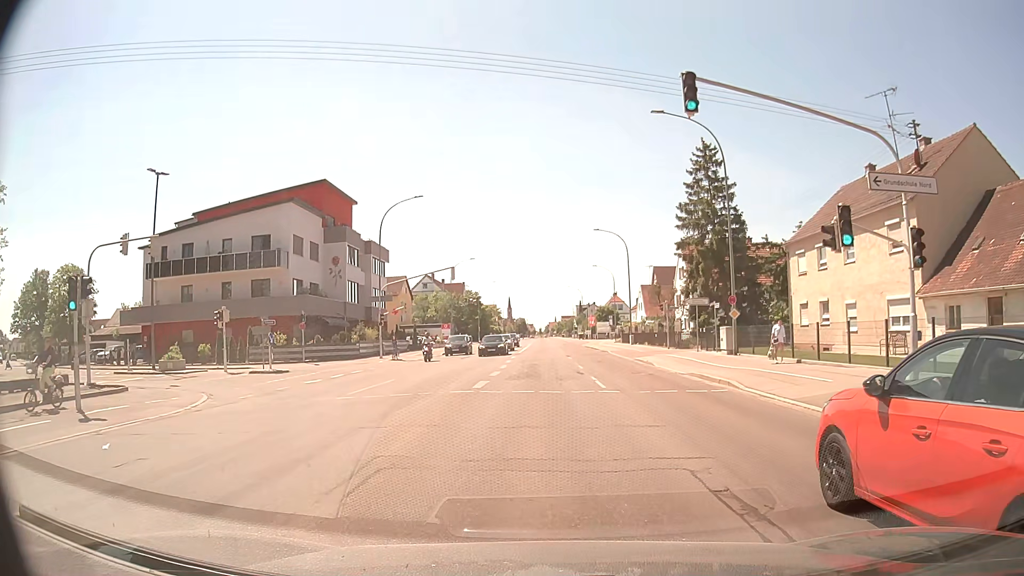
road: tertiary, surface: asphalt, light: Day
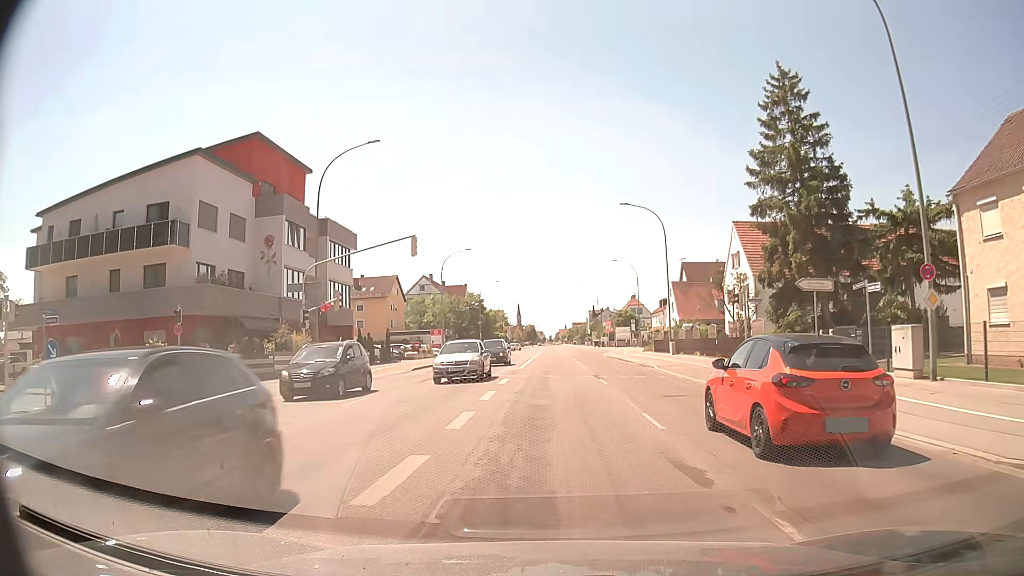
(-0.4, +17.5) m; -1°
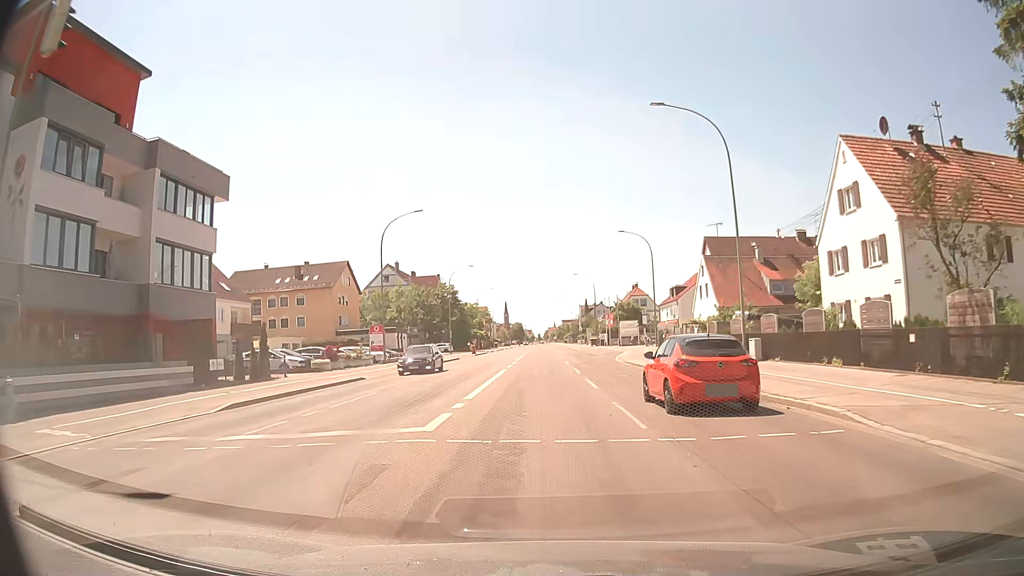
(+0.3, +23.4) m; +1°
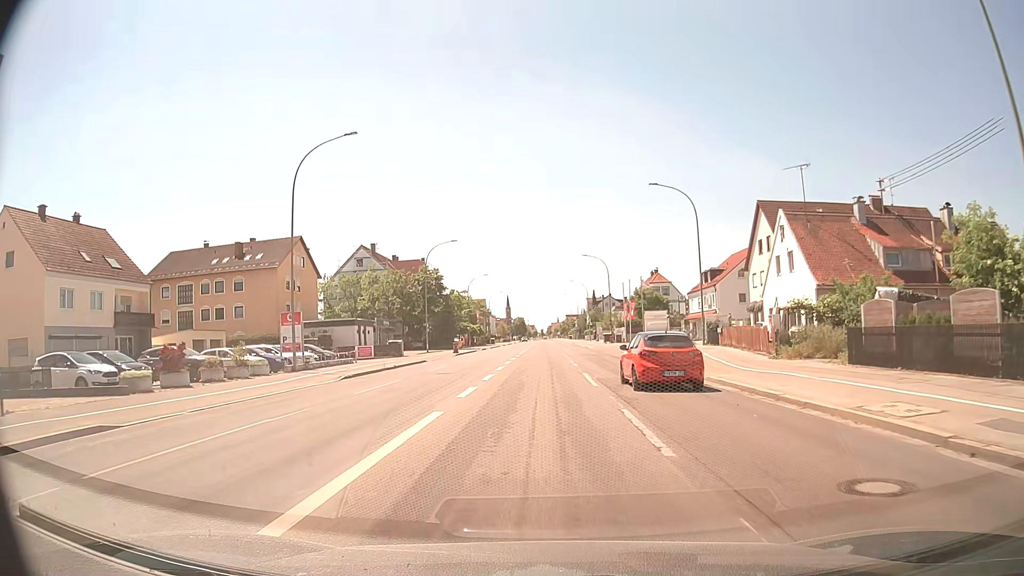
(-0.1, +20.3) m; -1°
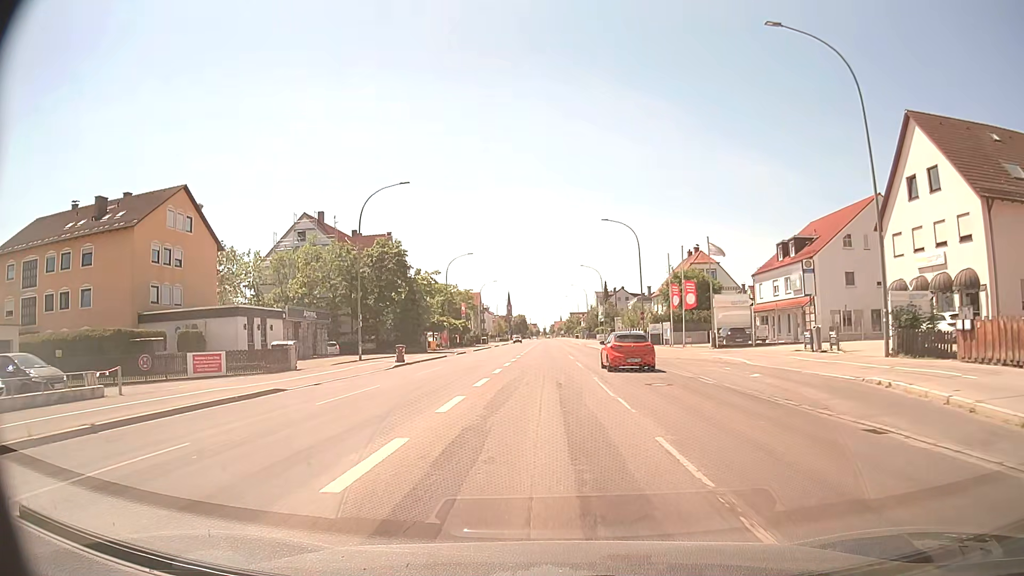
(-0.1, +27.6) m; 0°
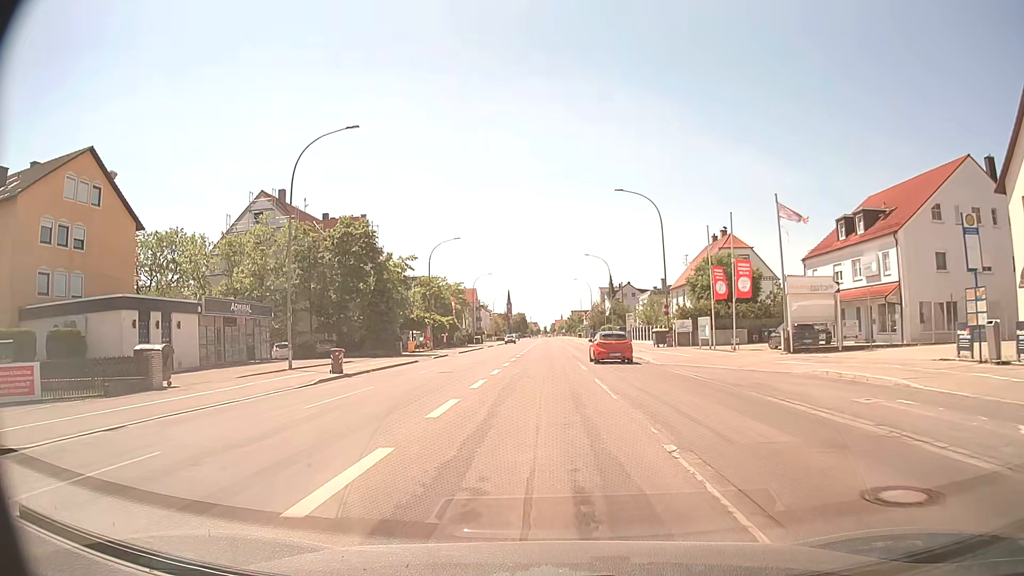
(+0.1, +12.8) m; 0°
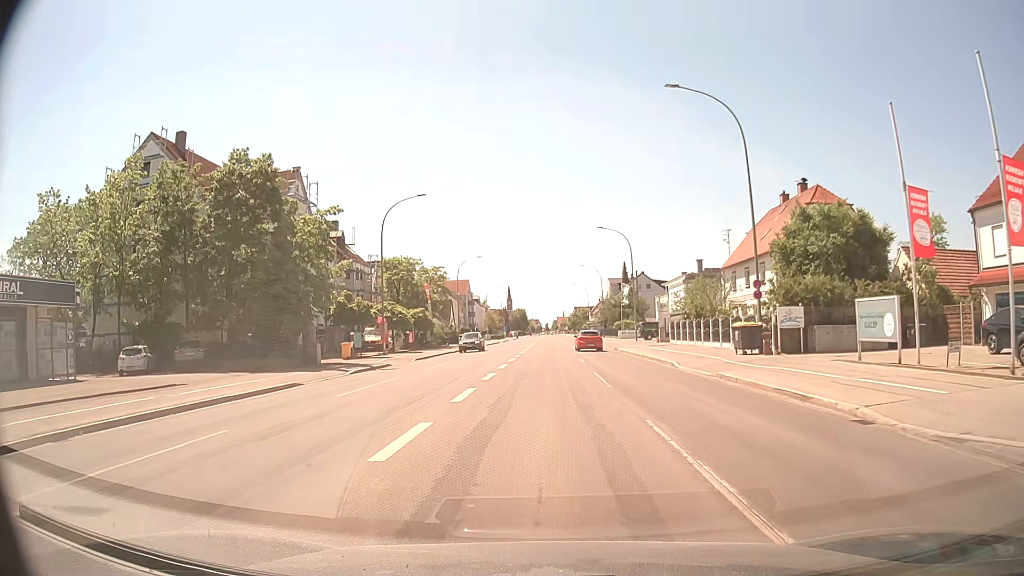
(-0.1, +21.7) m; 0°
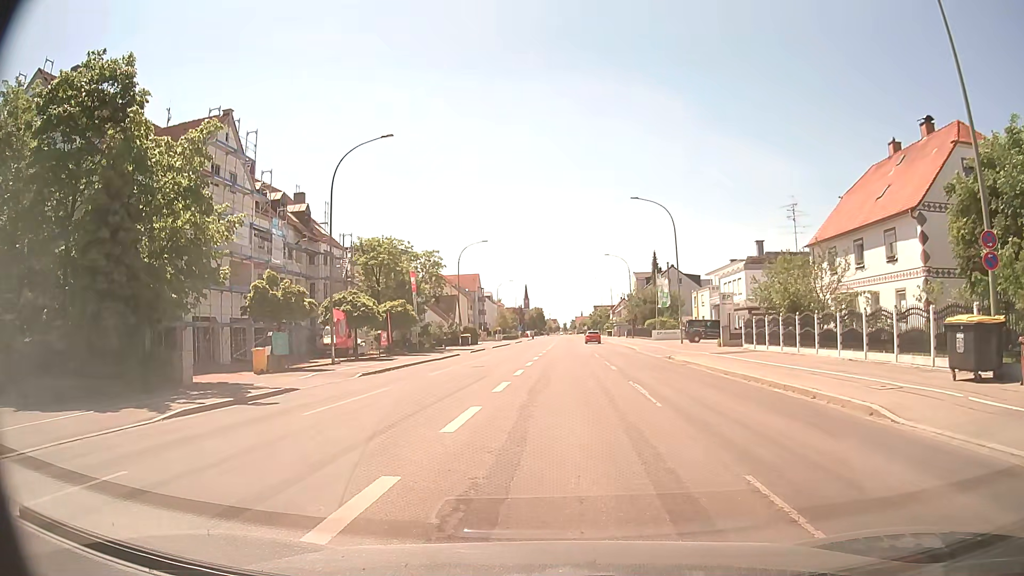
(-0.1, +15.4) m; -2°
